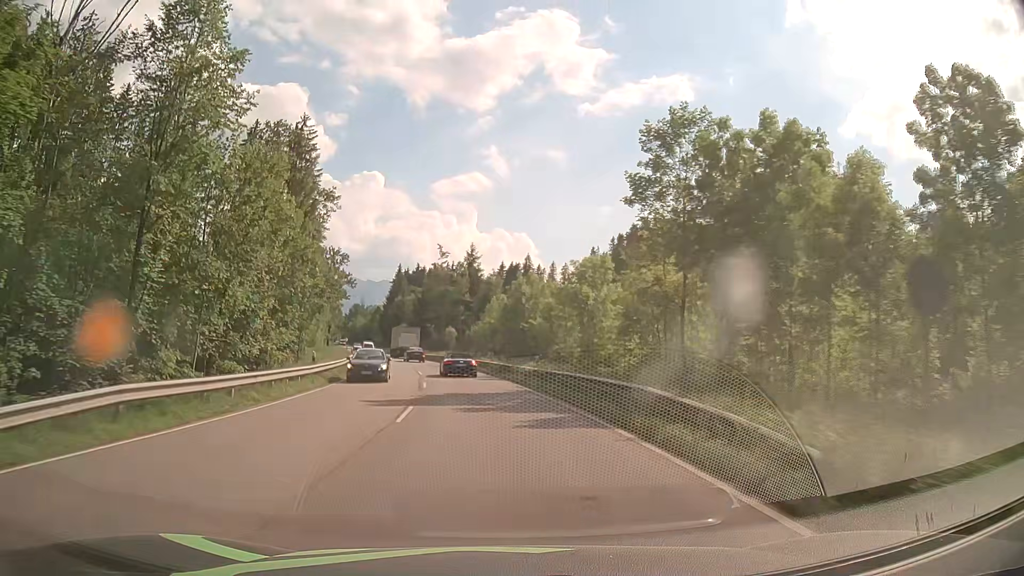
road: primary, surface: asphalt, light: Day
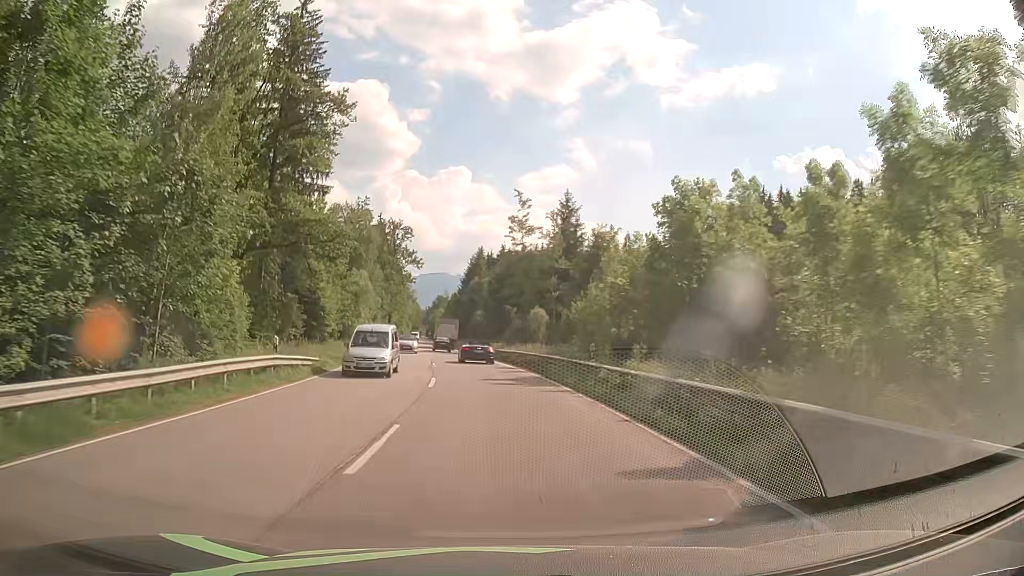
(-2.0, +32.5) m; -8°
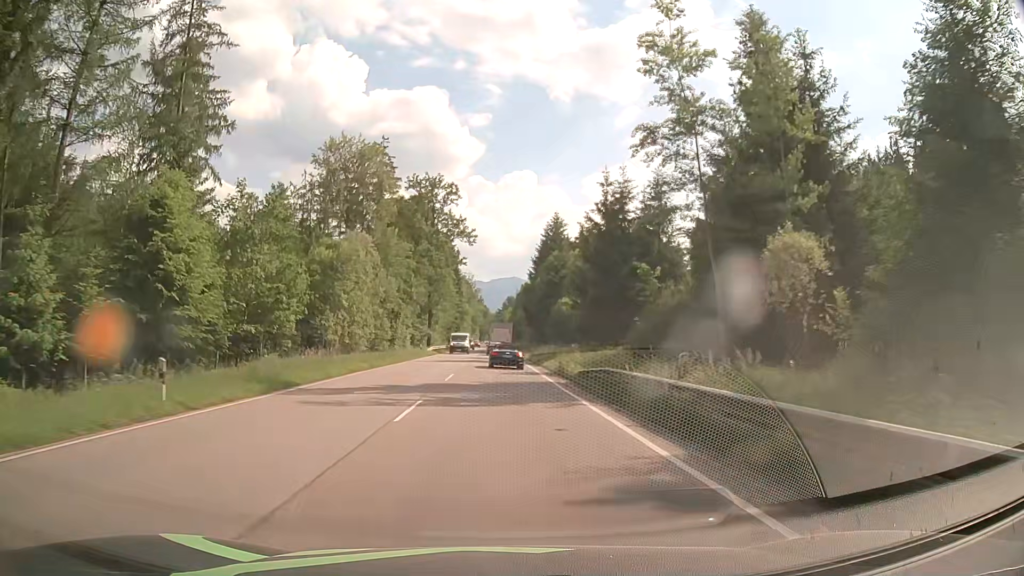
(-2.7, +43.5) m; -6°
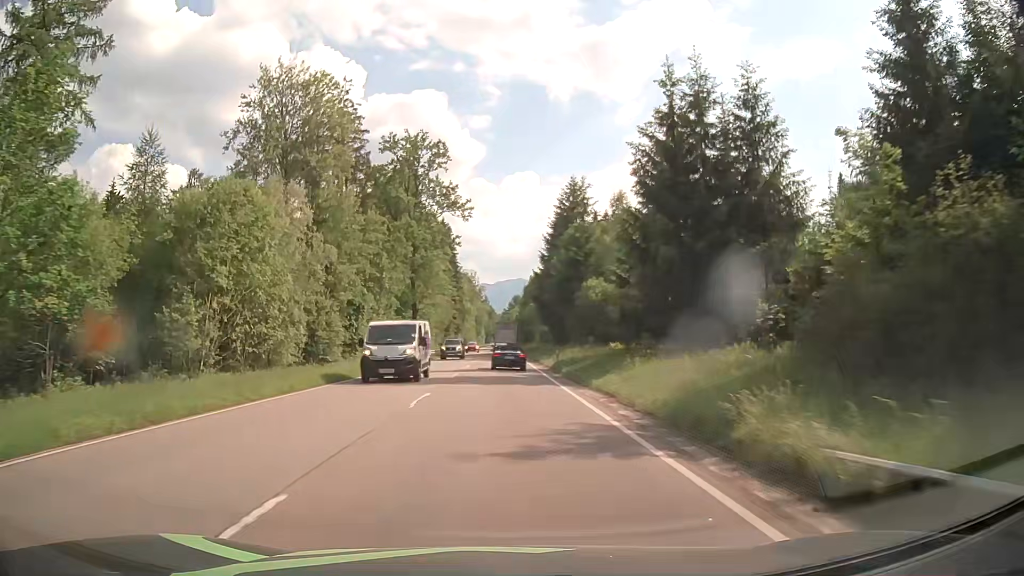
(0.0, +21.7) m; 0°
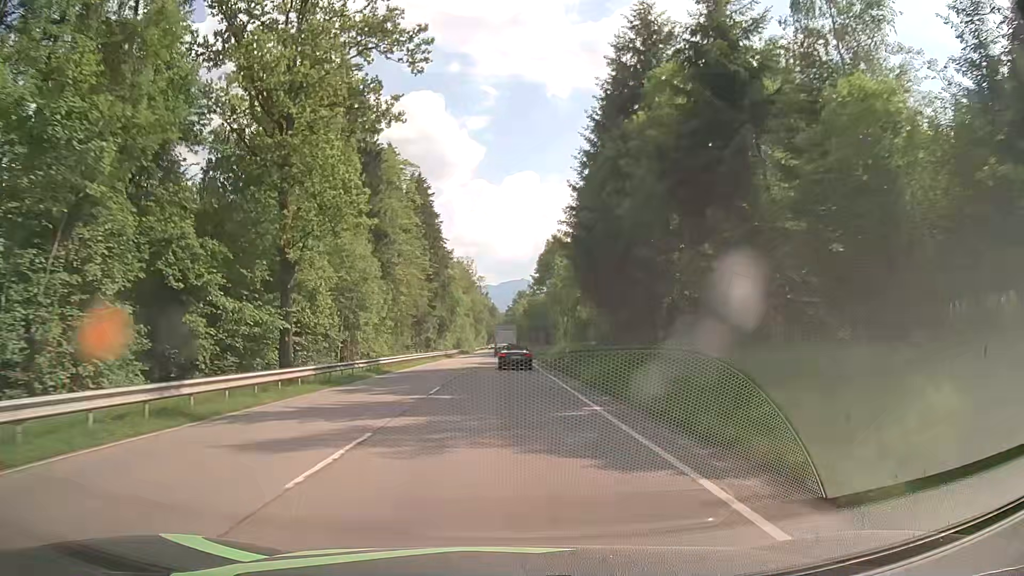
(-0.7, +43.8) m; -1°
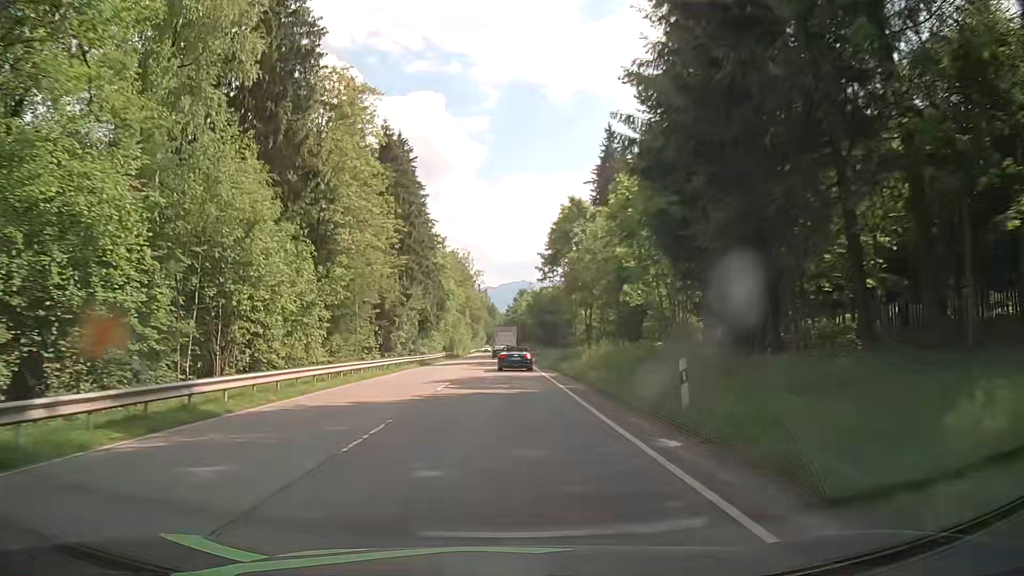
(+0.1, +22.1) m; 0°
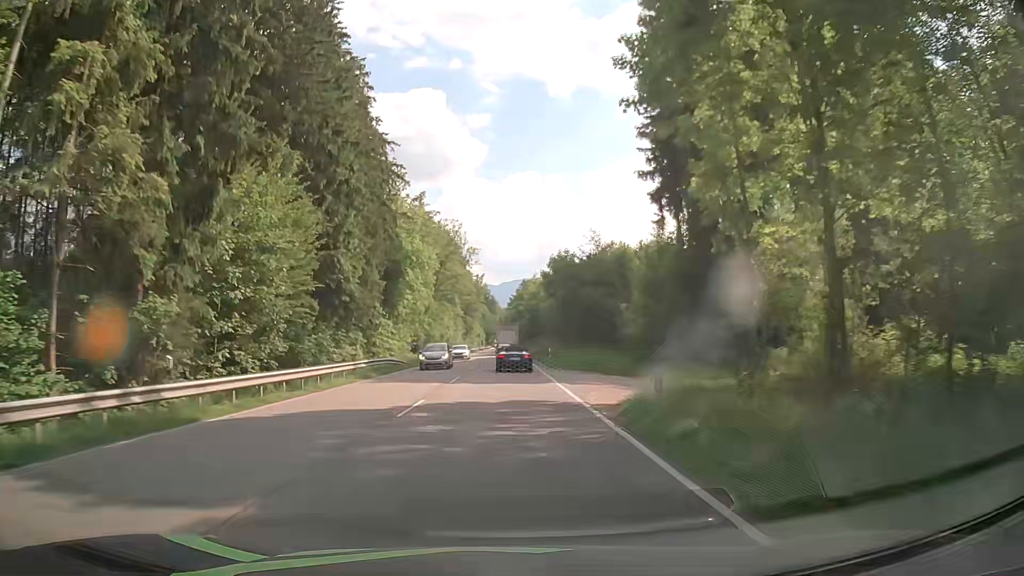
(+0.2, +43.6) m; 0°
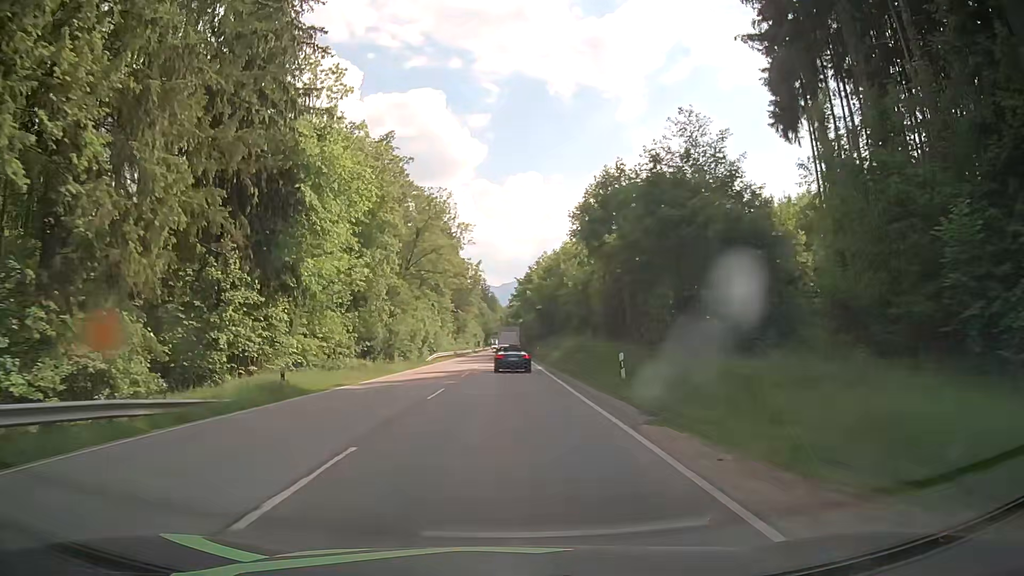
(+0.1, +32.1) m; 0°
(0, +10) (0, +20) (0, +30) (0, +40) (0, +50) (0, +60) (0, +70) (0, +80) (0, +90) (0, +100) m
